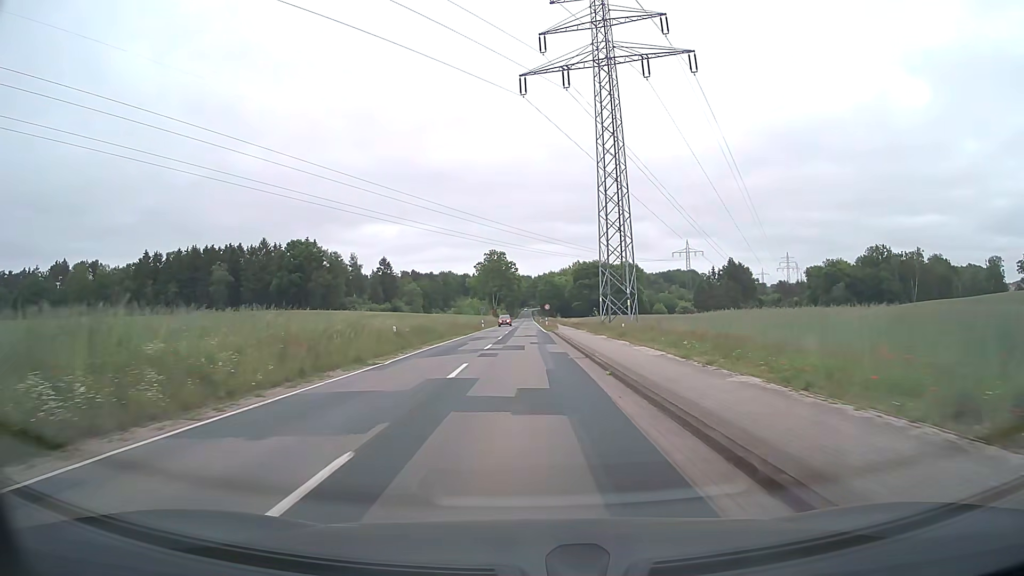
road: tertiary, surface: asphalt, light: Day
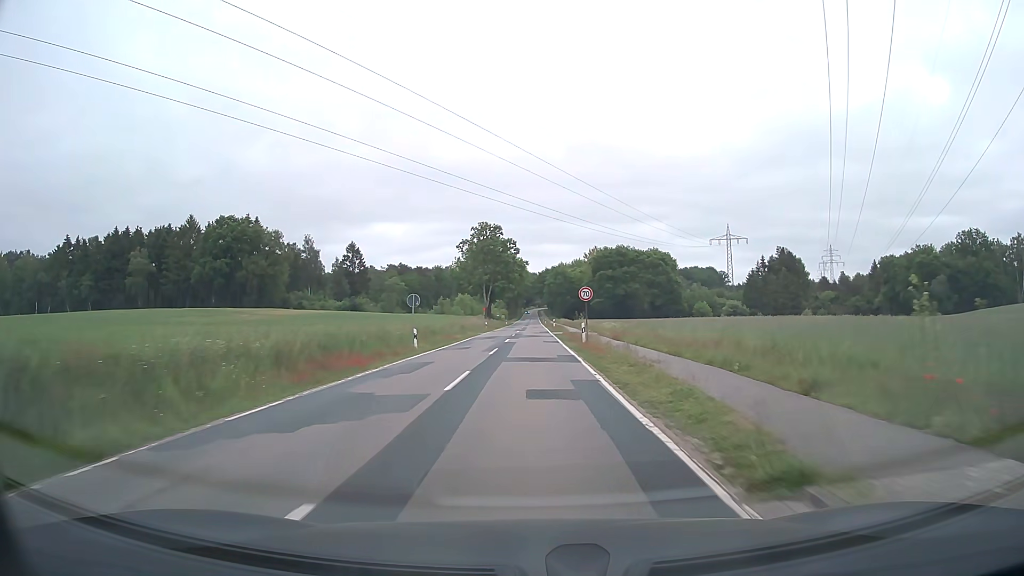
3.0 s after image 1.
(-0.3, +50.9) m; -1°
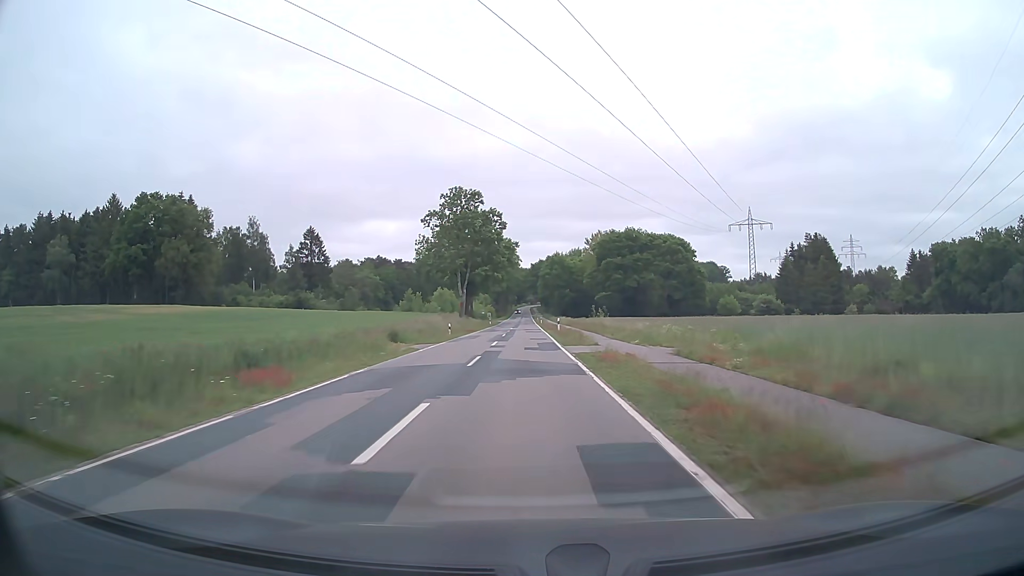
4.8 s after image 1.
(+0.2, +30.9) m; +1°
